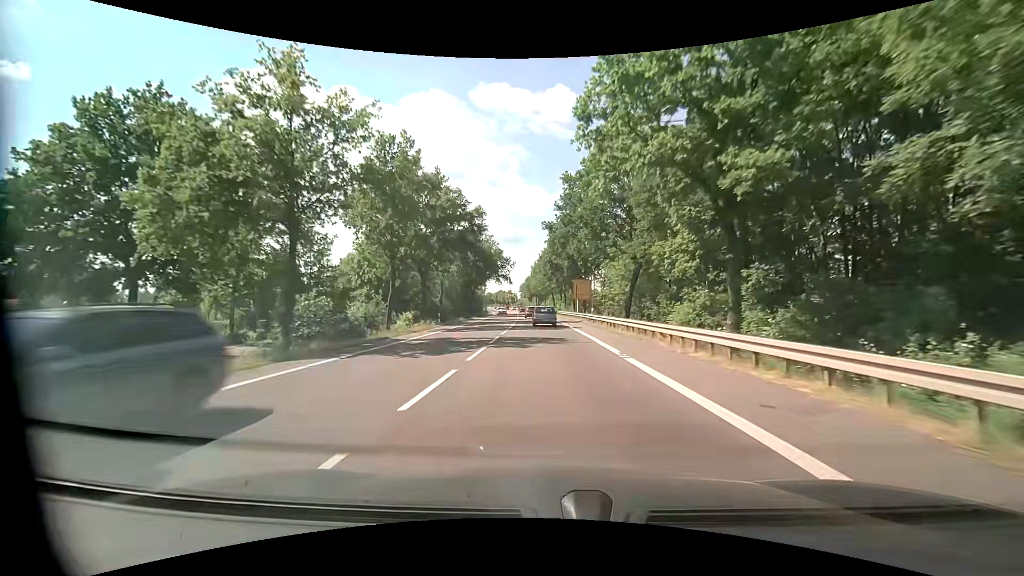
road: primary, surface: asphalt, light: Day
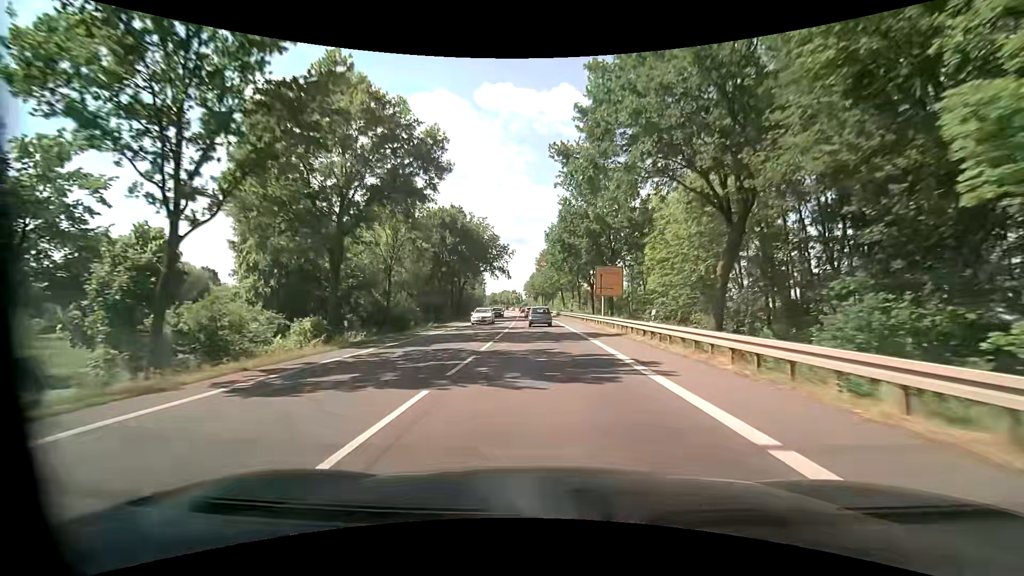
(-0.1, +20.6) m; 0°
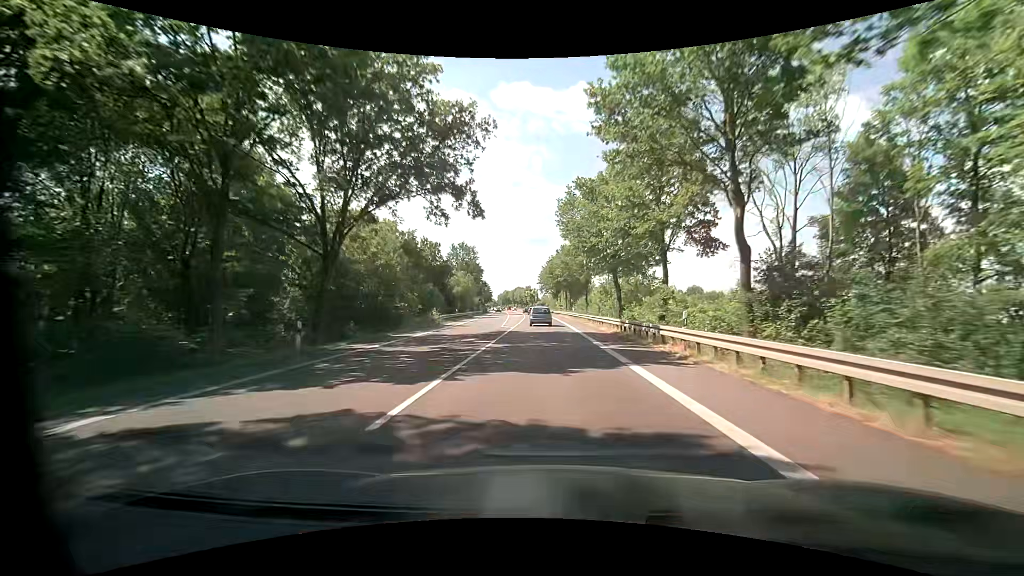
(-1.3, +52.7) m; -3°
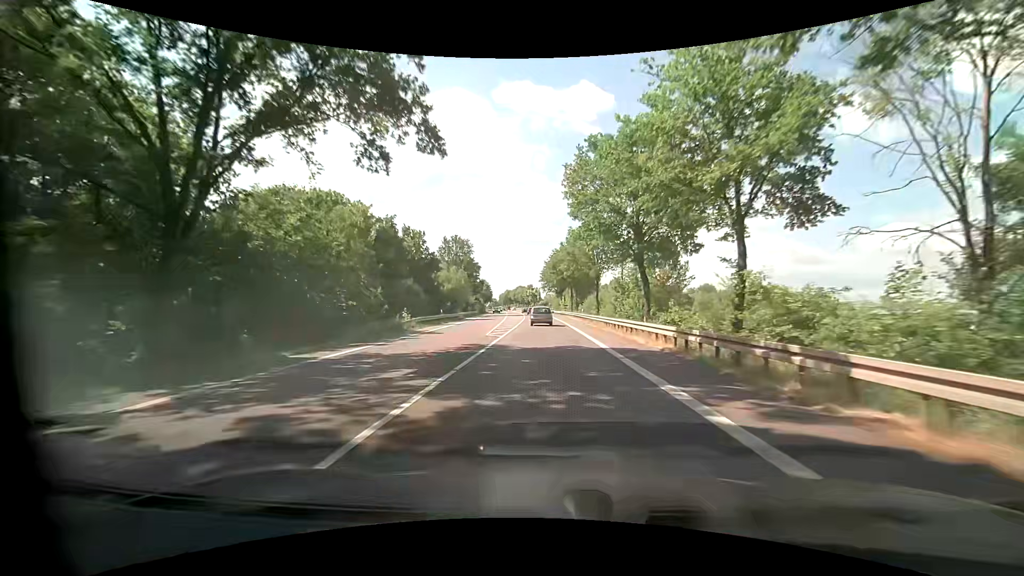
(0.0, +10.8) m; 0°
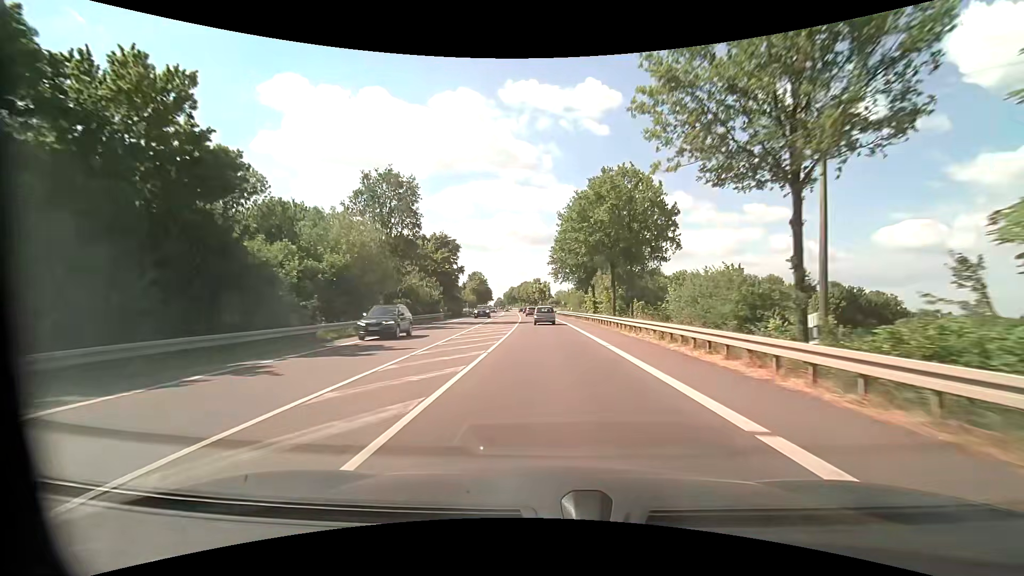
(-0.9, +44.0) m; -2°
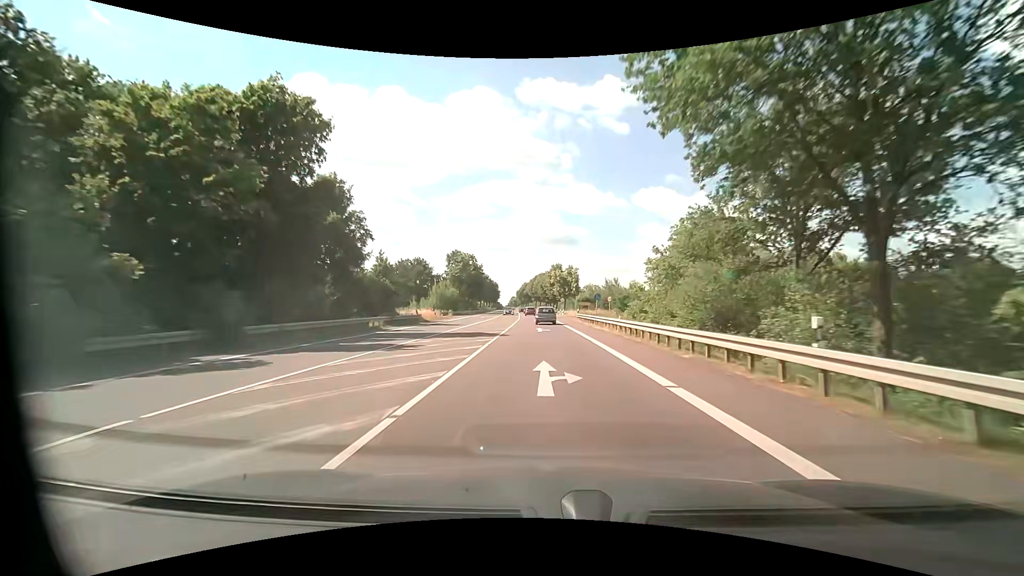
(-0.6, +57.0) m; -2°
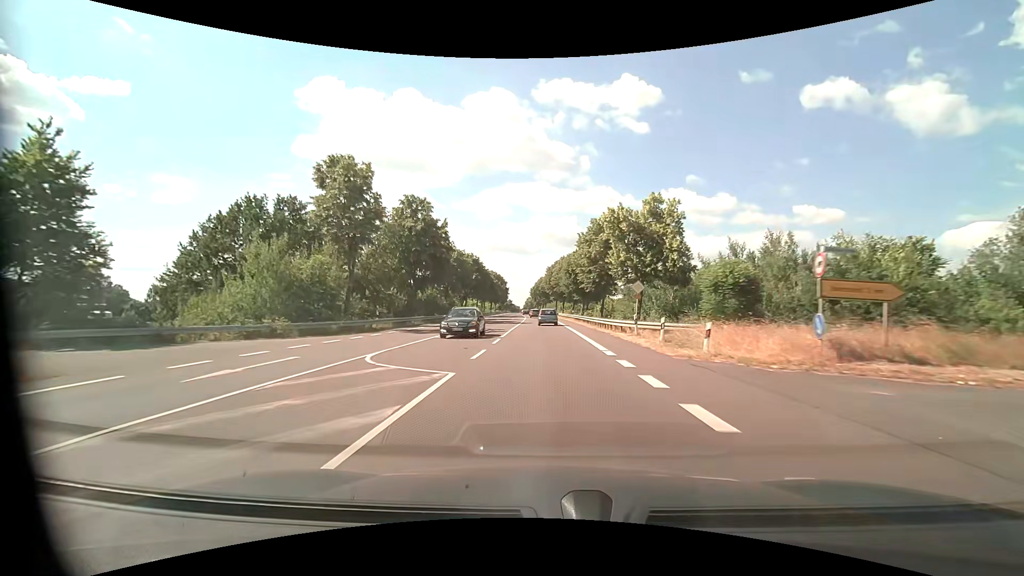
(-1.1, +60.0) m; -2°
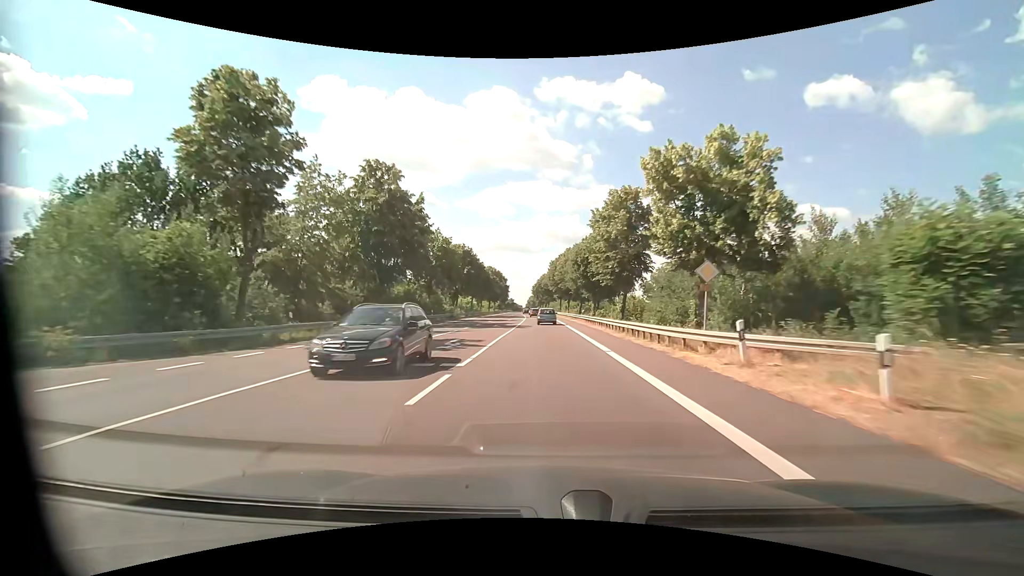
(0.0, +12.4) m; 0°
(0, +10) (0, +20) (0, +30) (0, +40) (-1, +50) (-1, +60) (-1, +70) (-2, +80) (-2, +90) (-2, +100) m
